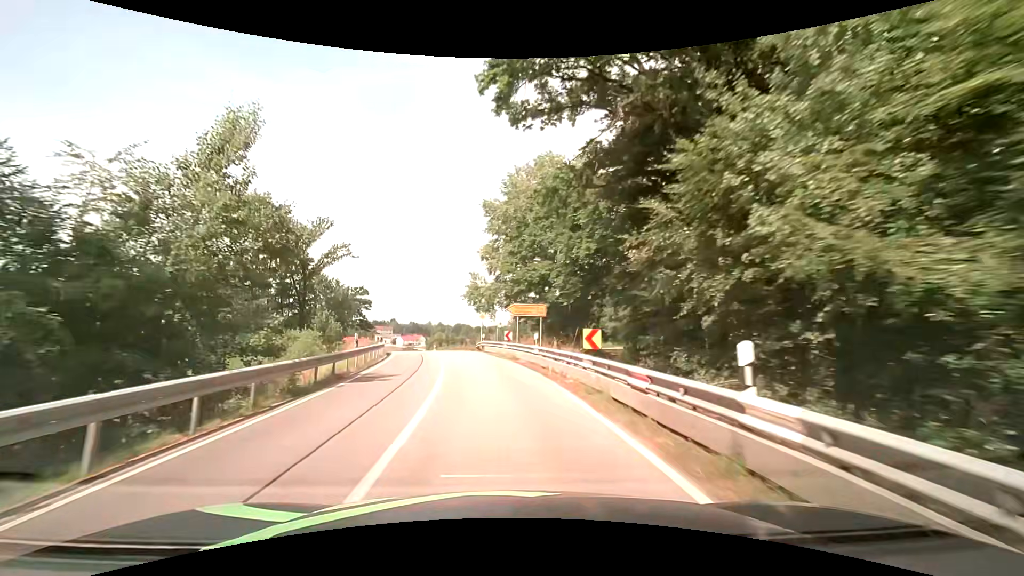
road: secondary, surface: asphalt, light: Day
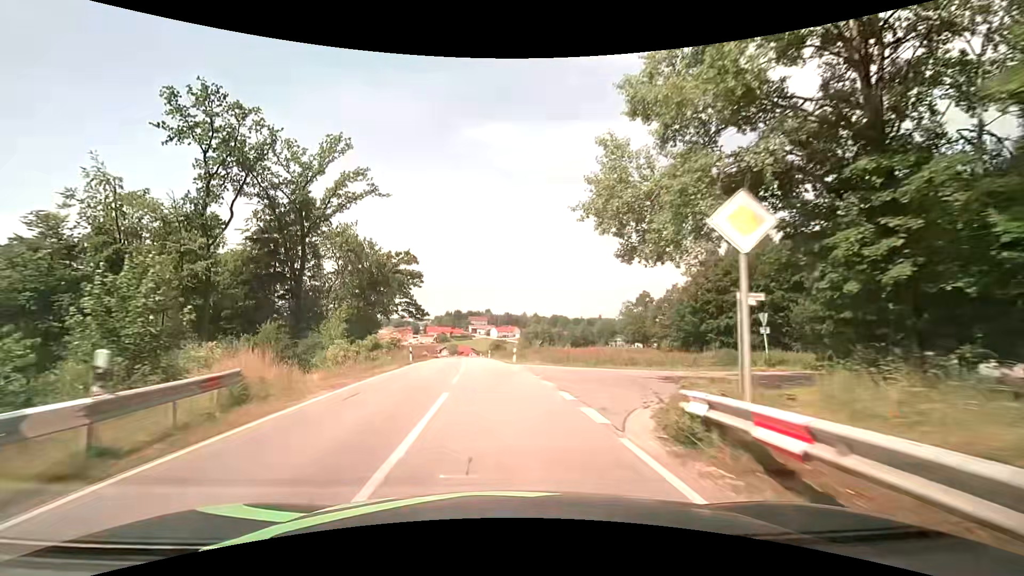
(-3.2, +34.5) m; -10°
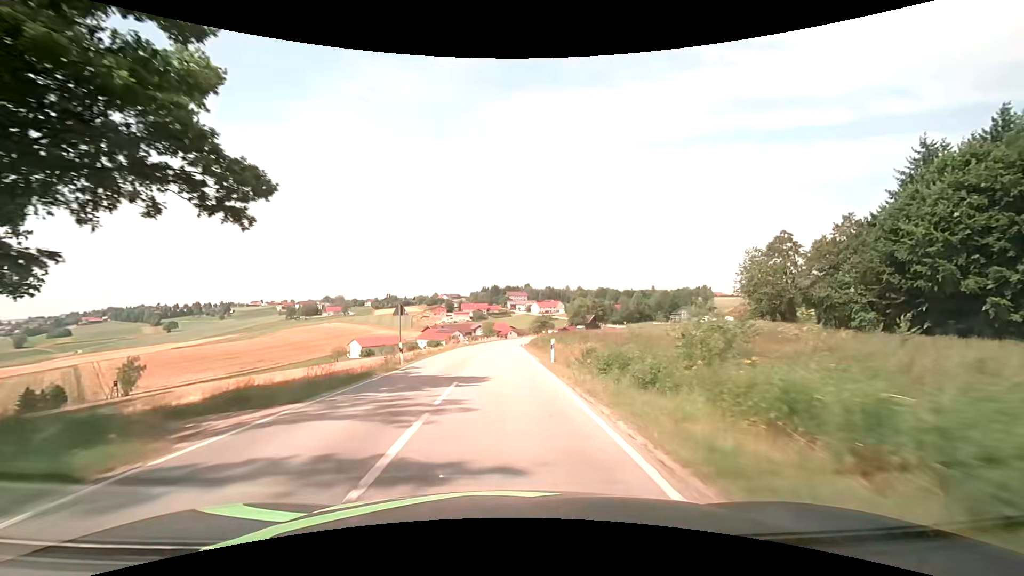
(-2.8, +46.2) m; -5°
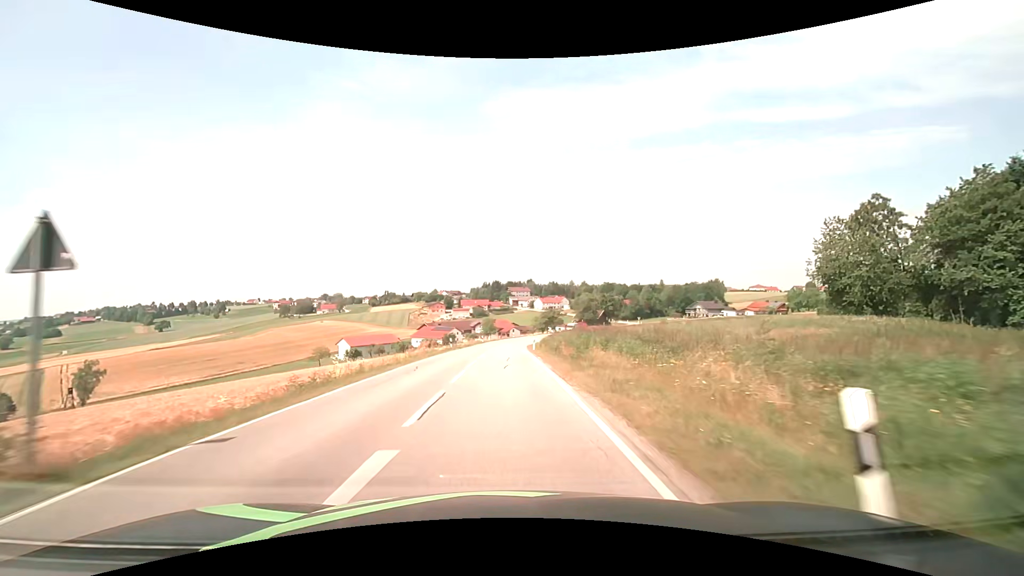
(-0.1, +19.9) m; 0°
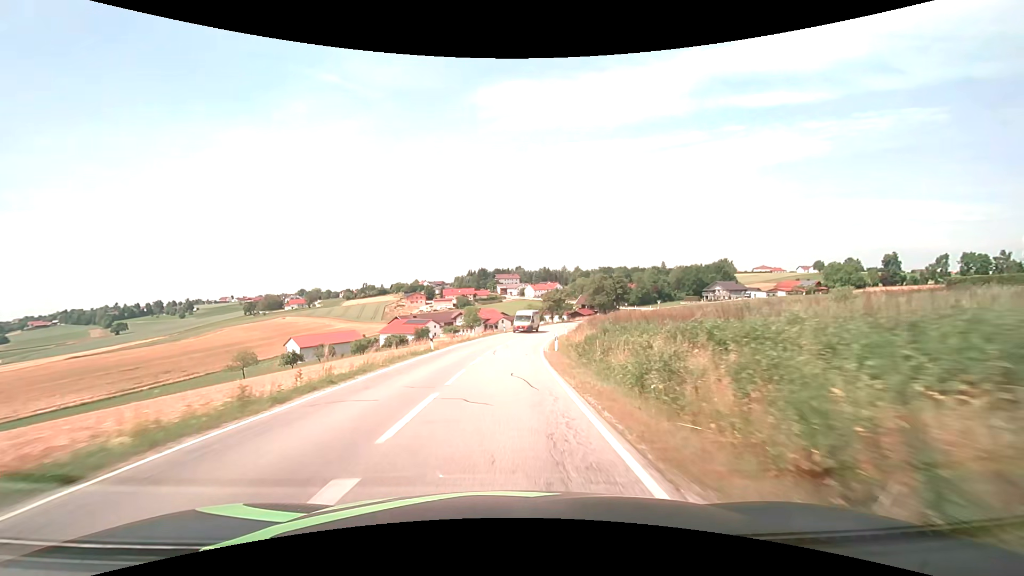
(+0.3, +40.4) m; +1°
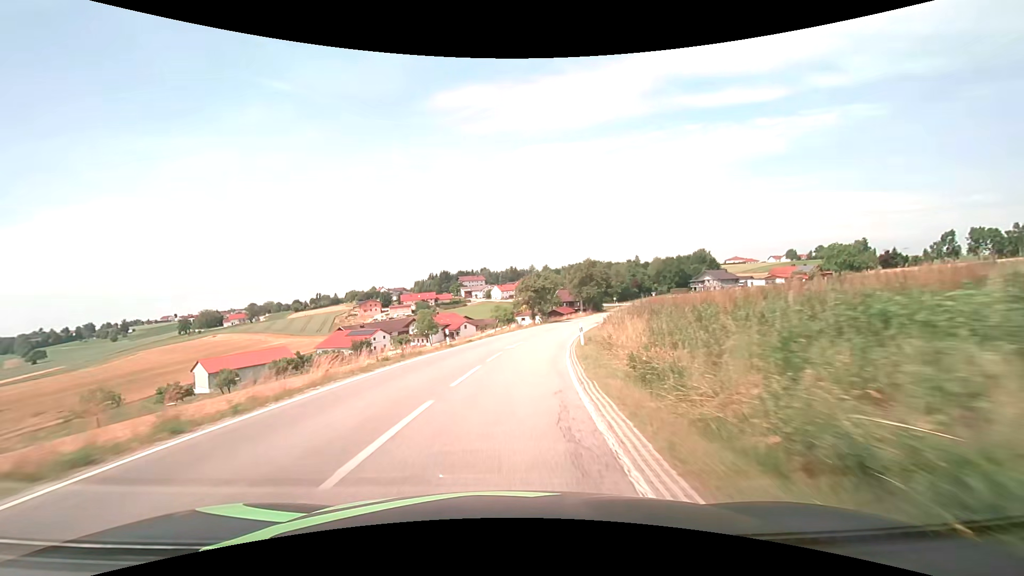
(+1.0, +30.3) m; +4°
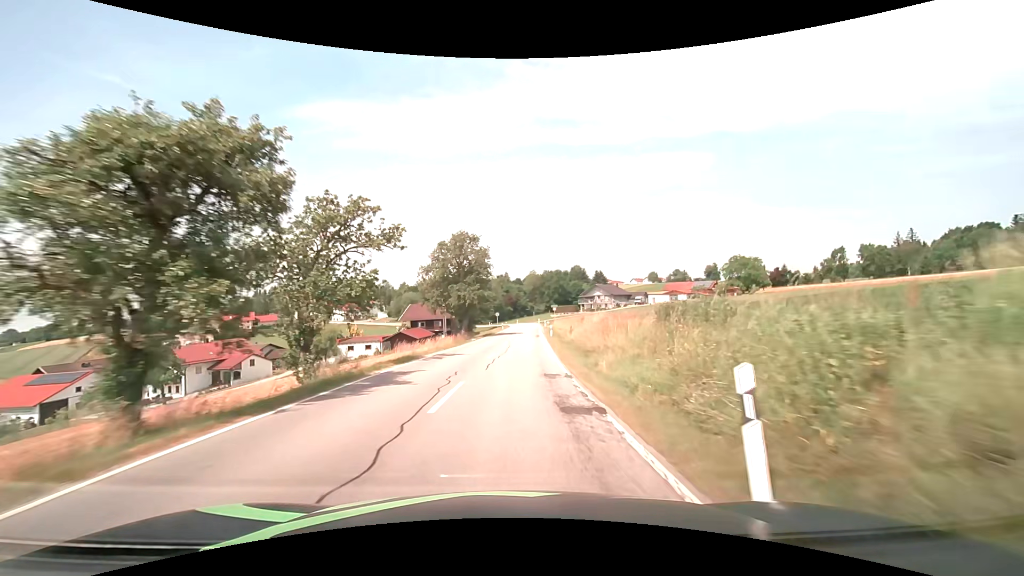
(+6.2, +49.2) m; +15°
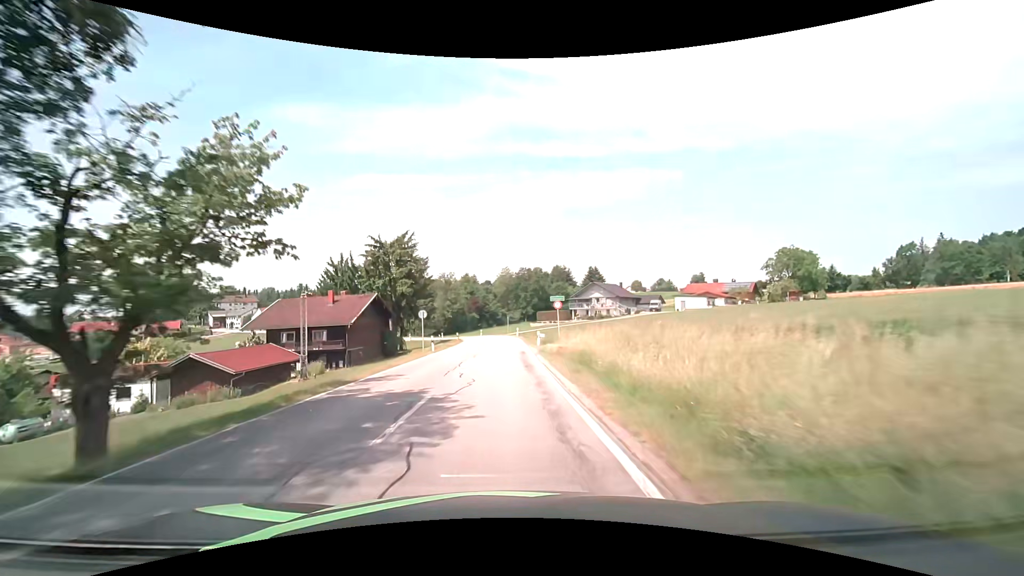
(+2.3, +48.7) m; +4°
(0, +10) (0, +20) (0, +30) (0, +40) (0, +50) (-1, +60) (-2, +70) (-4, +80) (-7, +89) (-11, +99) m
